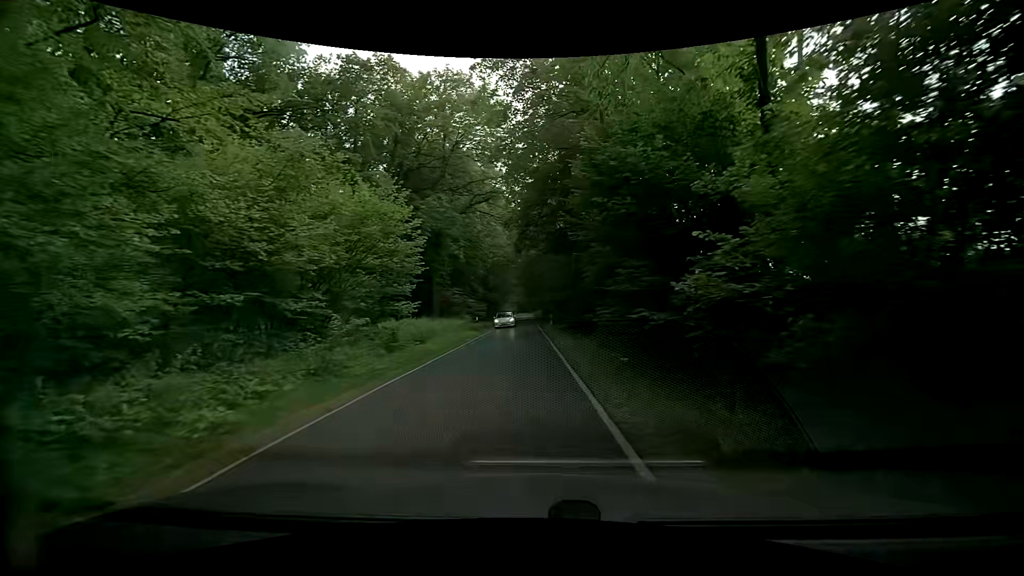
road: unclassified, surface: asphalt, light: Day
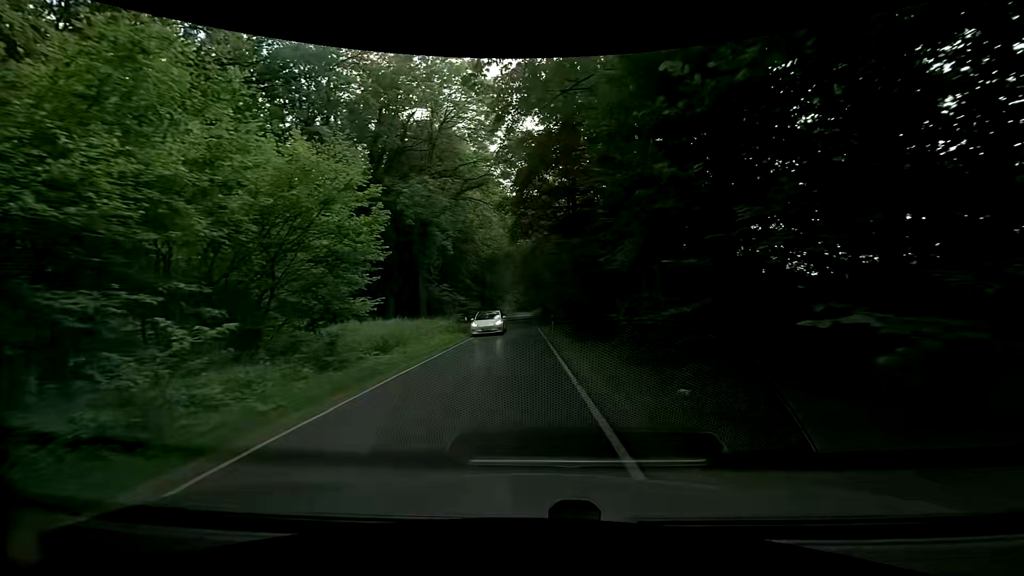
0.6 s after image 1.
(+0.1, +5.2) m; +1°
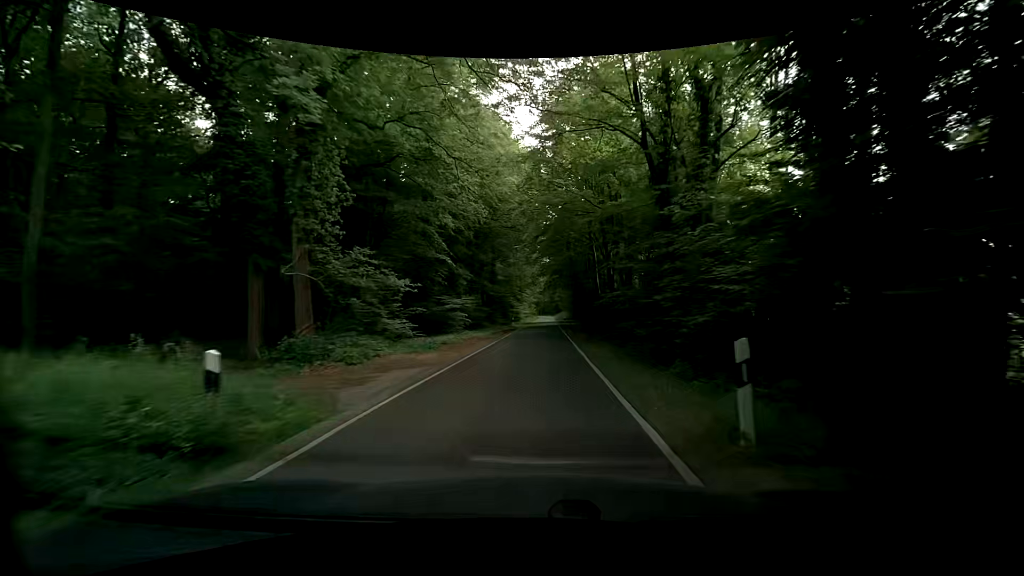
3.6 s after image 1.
(-0.2, +26.9) m; -1°
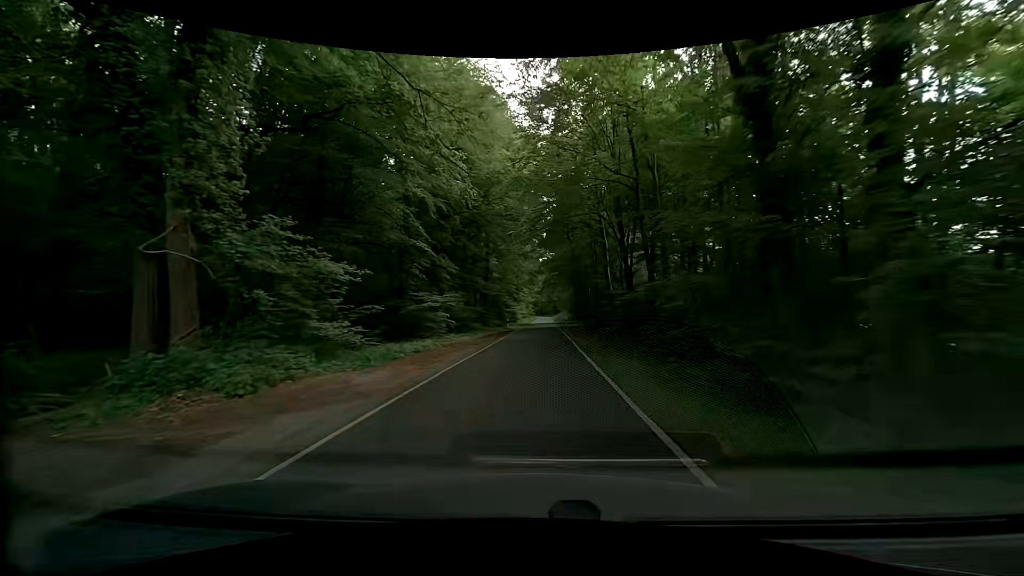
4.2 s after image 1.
(0.0, +6.2) m; +1°
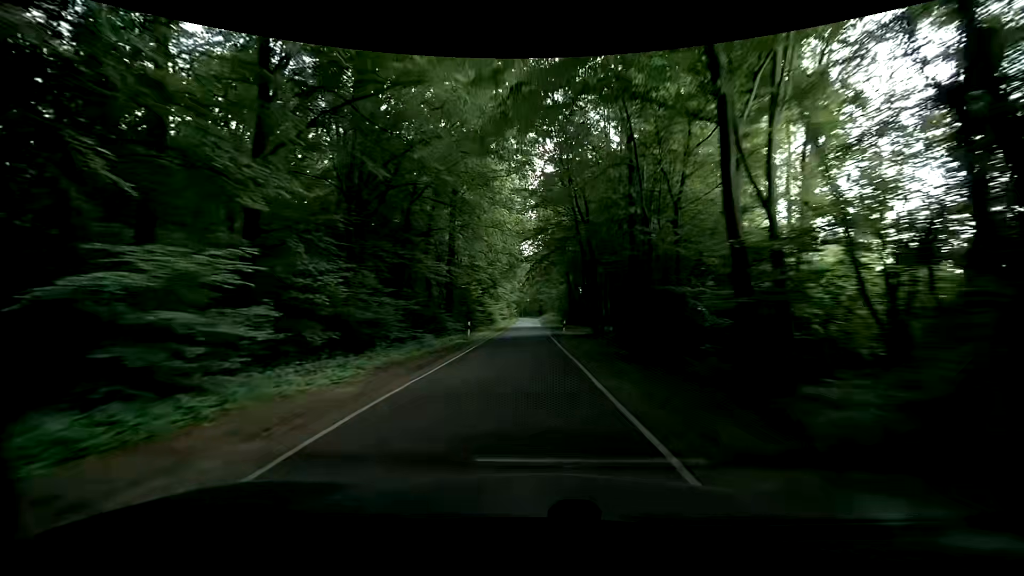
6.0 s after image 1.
(-0.2, +19.5) m; 0°
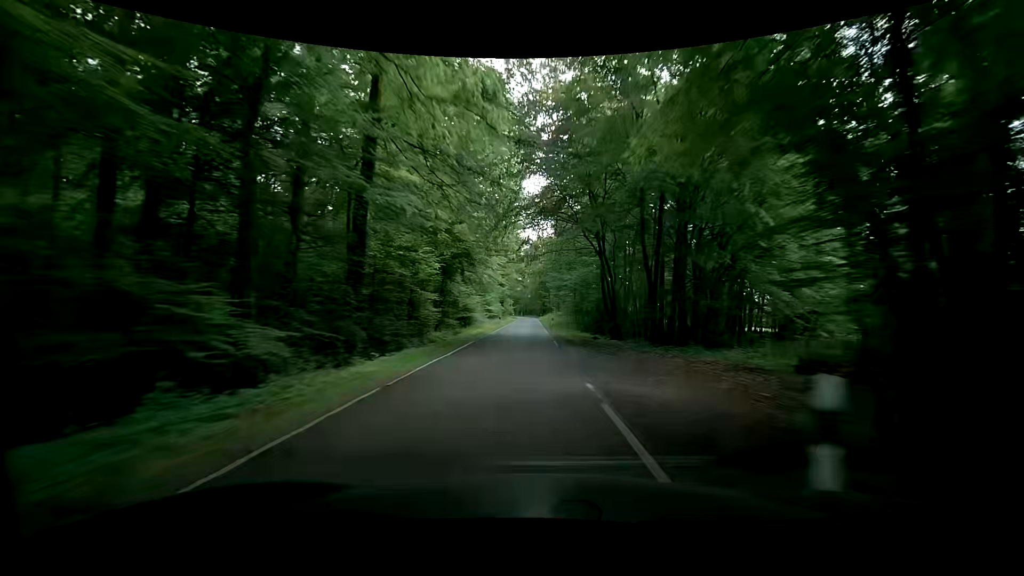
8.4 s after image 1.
(+0.4, +27.9) m; +1°
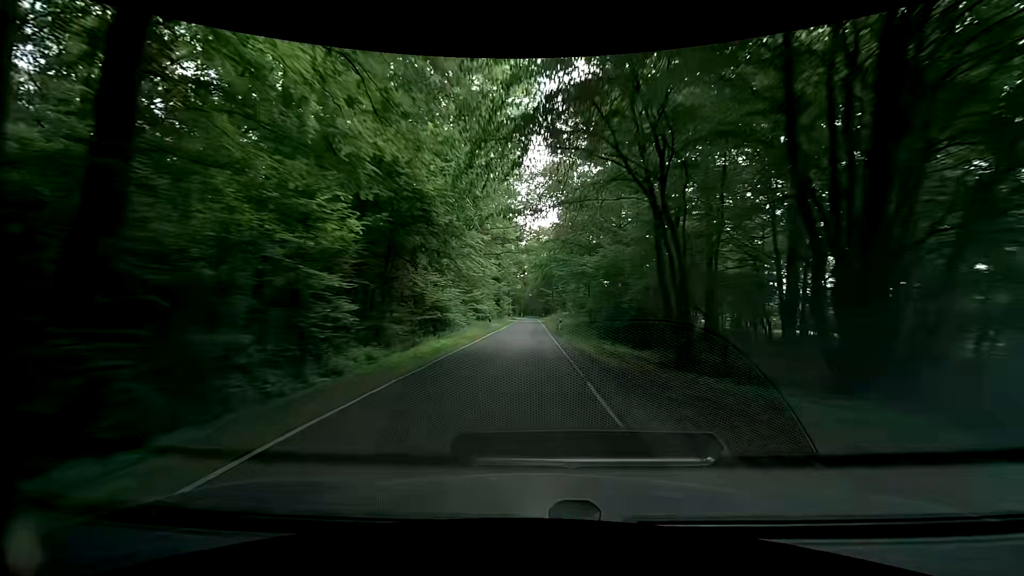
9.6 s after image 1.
(+0.2, +14.5) m; 0°
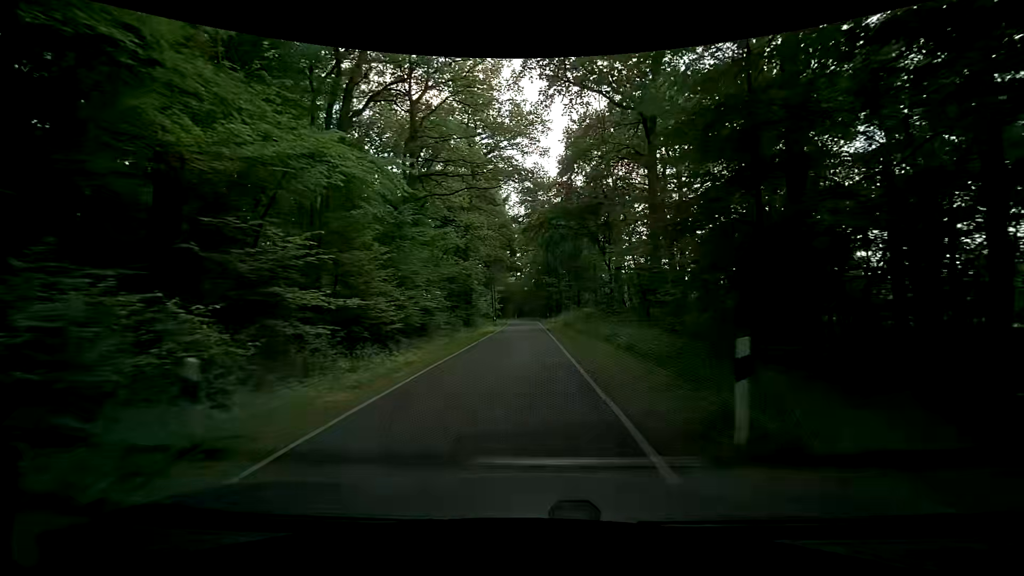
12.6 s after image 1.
(+0.1, +36.4) m; 0°
(0, +10) (0, +20) (0, +30) (0, +40) (0, +50) (0, +60) (0, +70) (0, +80) (-1, +90) (-3, +100) m
